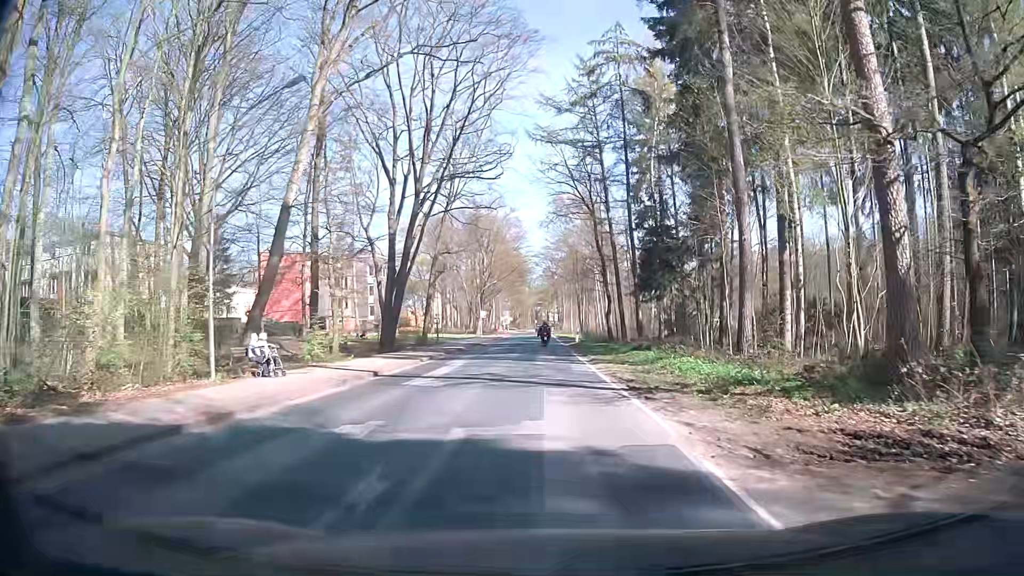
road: secondary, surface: asphalt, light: Day
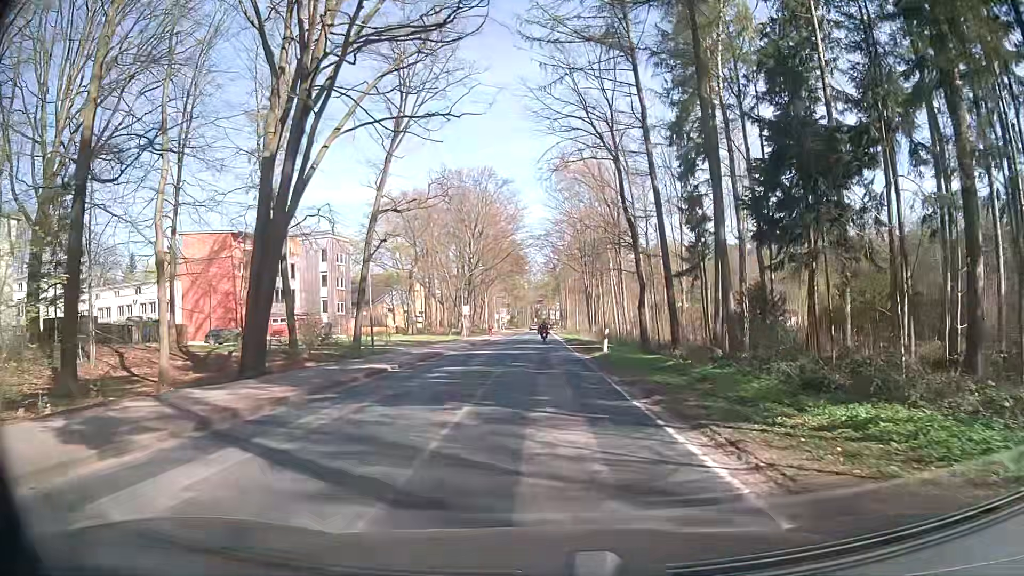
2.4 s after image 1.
(+0.2, +21.8) m; +1°
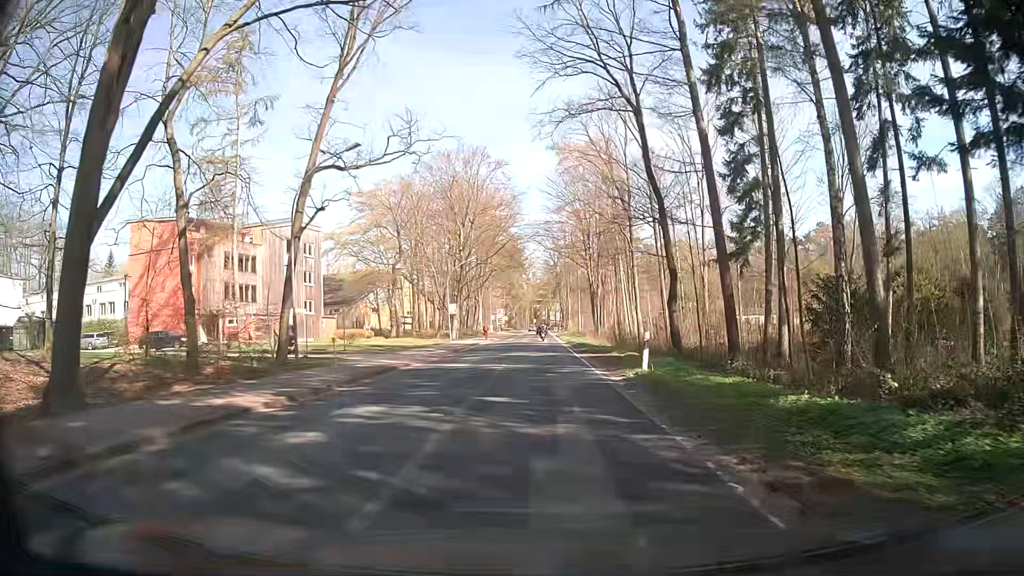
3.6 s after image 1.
(-0.1, +10.9) m; +1°
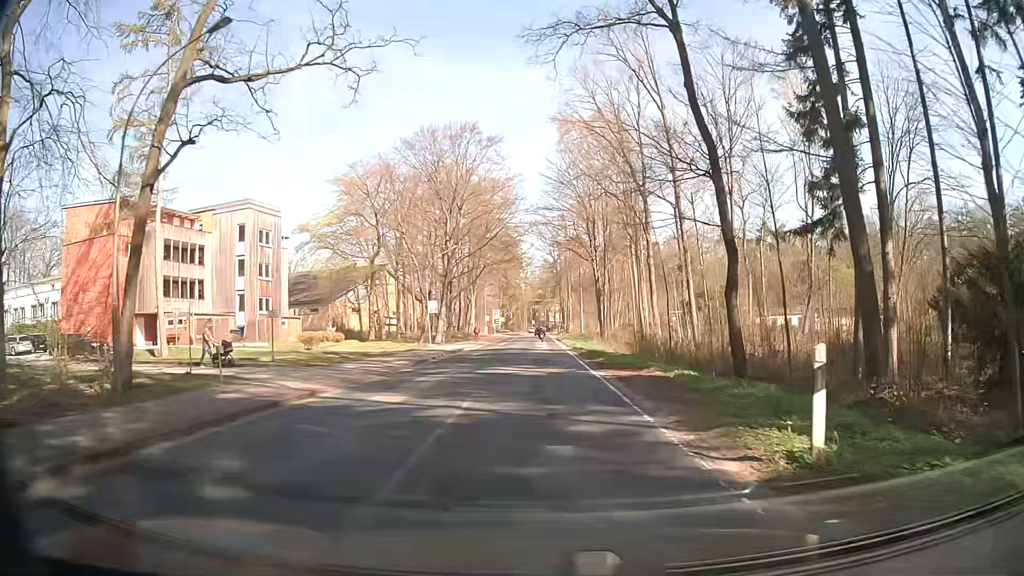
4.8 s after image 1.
(-0.1, +11.0) m; 0°
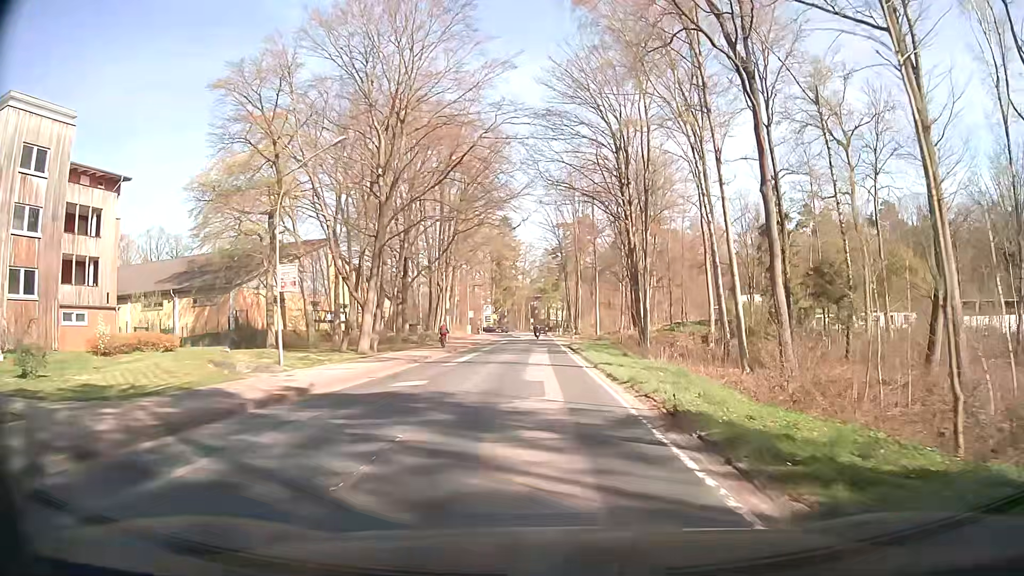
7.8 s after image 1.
(-0.4, +31.1) m; -1°
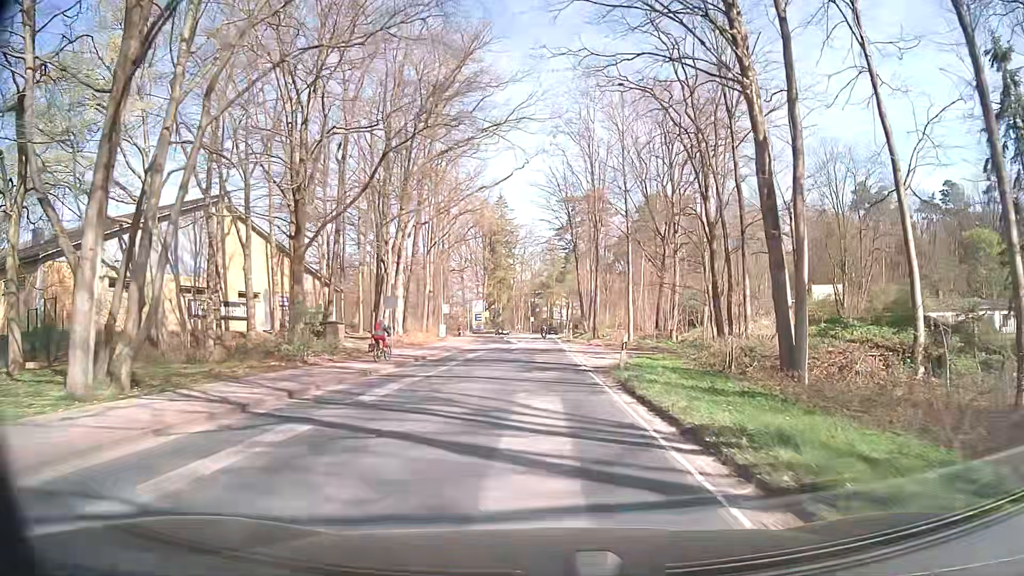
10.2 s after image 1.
(0.0, +28.4) m; -1°
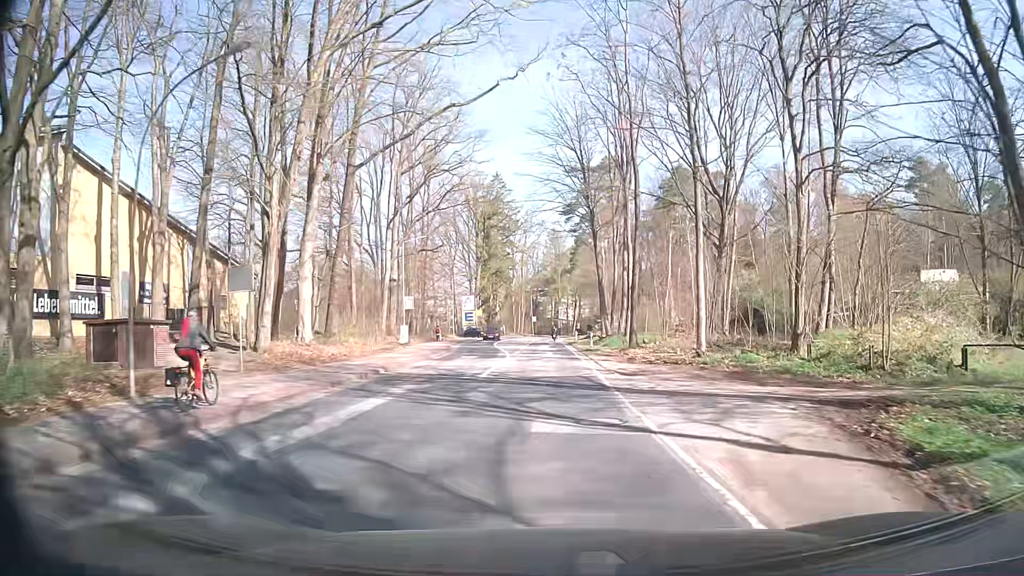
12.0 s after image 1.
(+0.1, +22.1) m; 0°
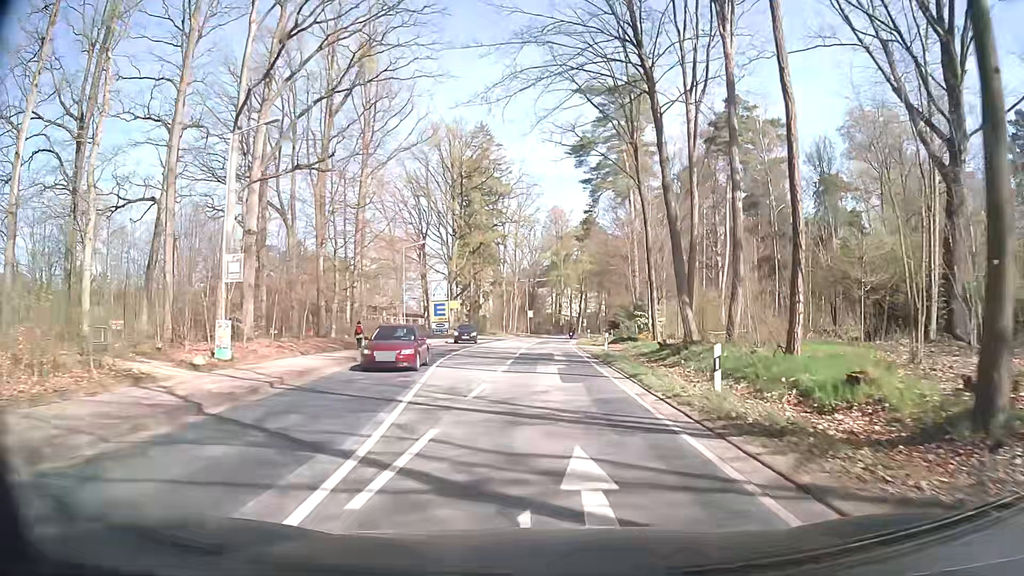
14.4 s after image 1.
(0.0, +30.0) m; 0°
(0, +10) (0, +20) (0, +30) (+1, +40) (+1, +50) (+2, +60) (+3, +70) (+4, +80) (+6, +90) (+8, +99) m
